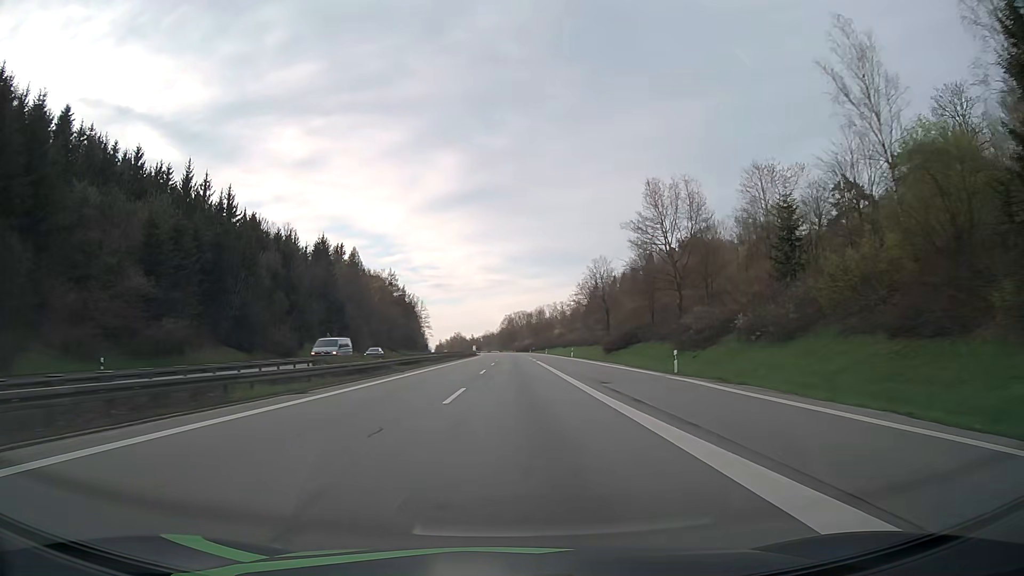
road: motorway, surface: asphalt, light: Day
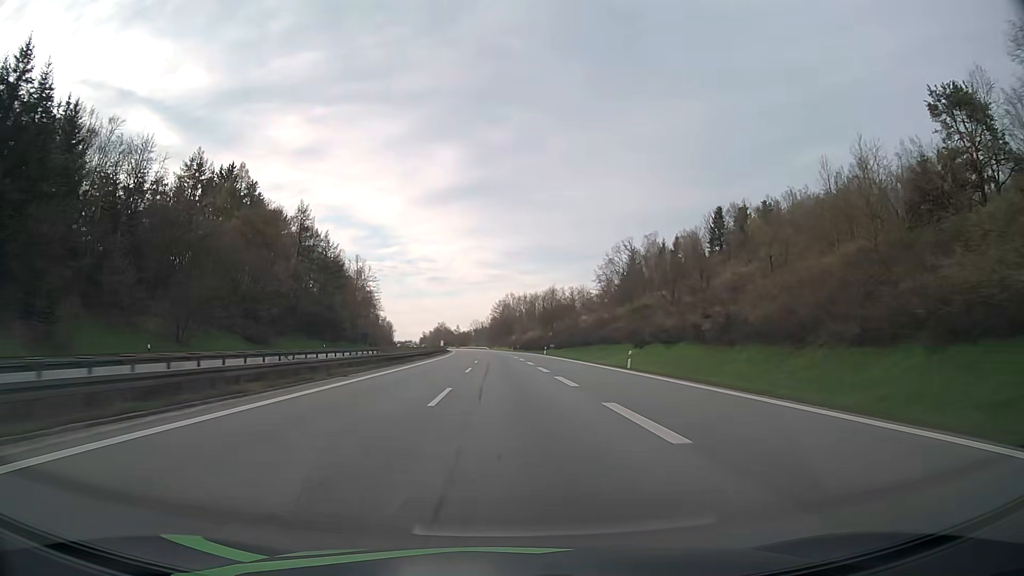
(+0.6, +93.0) m; +1°
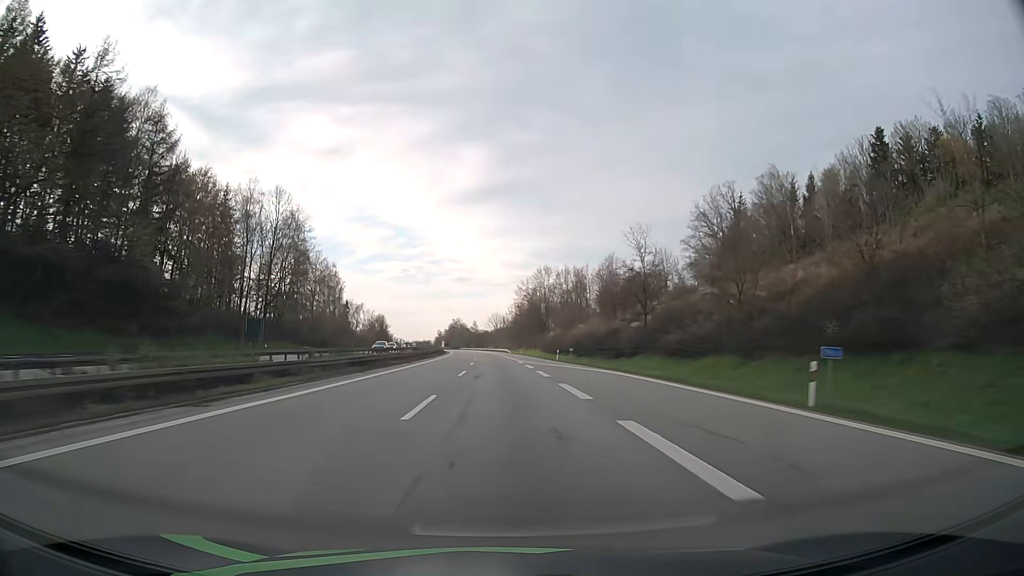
(-1.0, +75.2) m; -2°
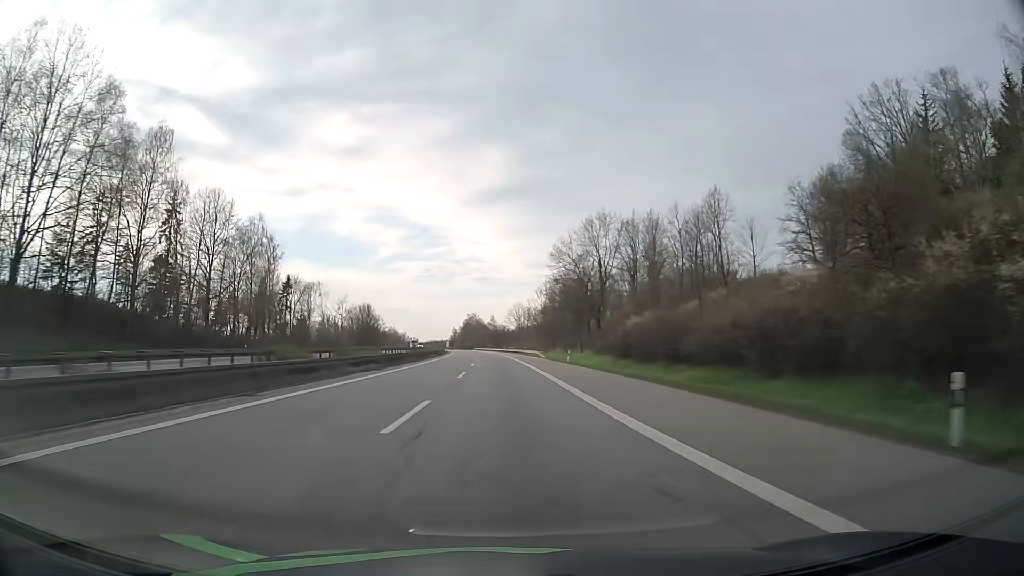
(-1.0, +56.9) m; -2°
(0, +10) (0, +20) (0, +30) (-1, +40) (-1, +50) (-1, +60) (-2, +70) (-2, +80) (-2, +90) (-3, +100) m
